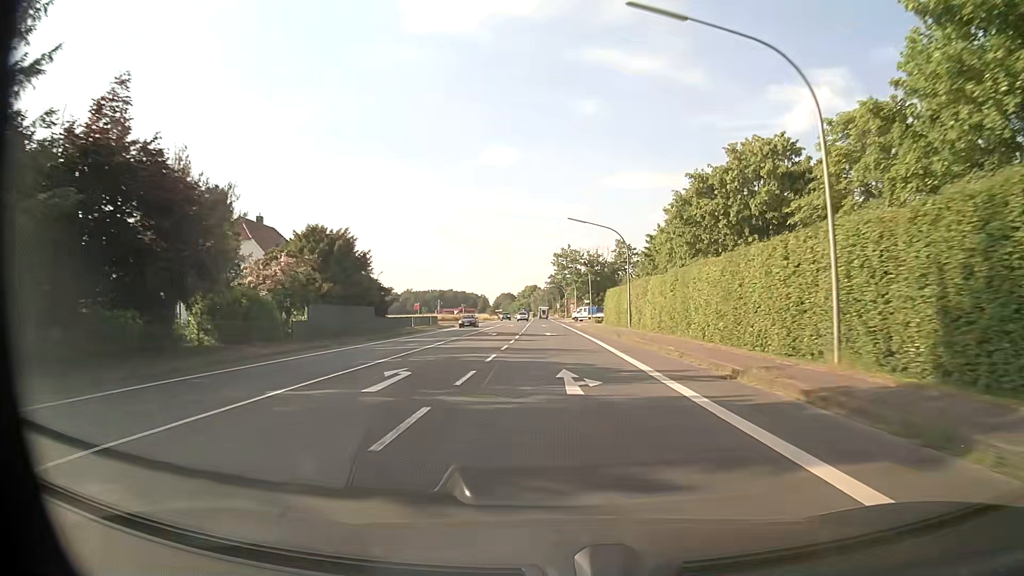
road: primary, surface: asphalt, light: Day
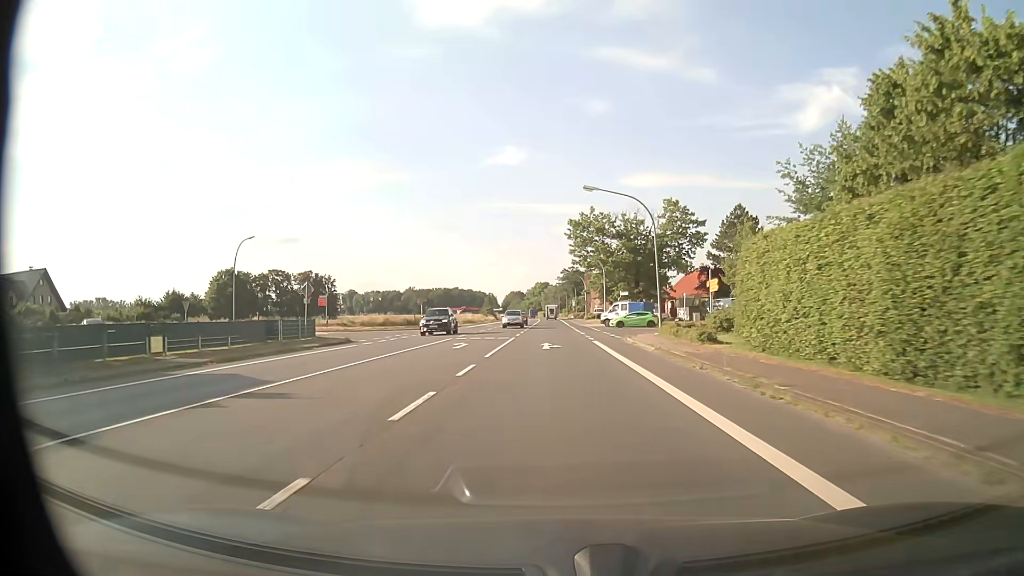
(-0.3, +46.4) m; -1°
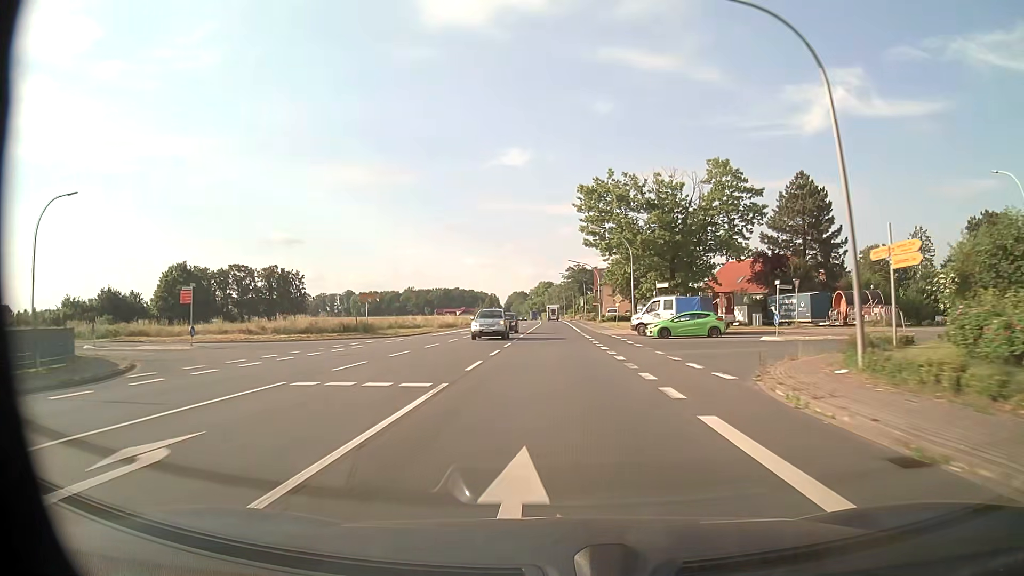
(0.0, +23.2) m; 0°
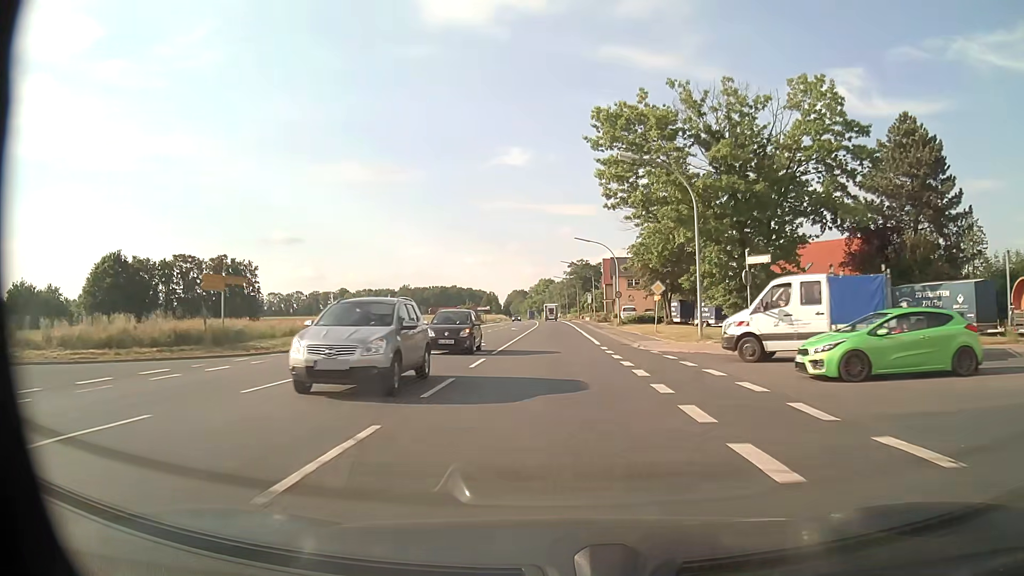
(-0.1, +23.2) m; 0°
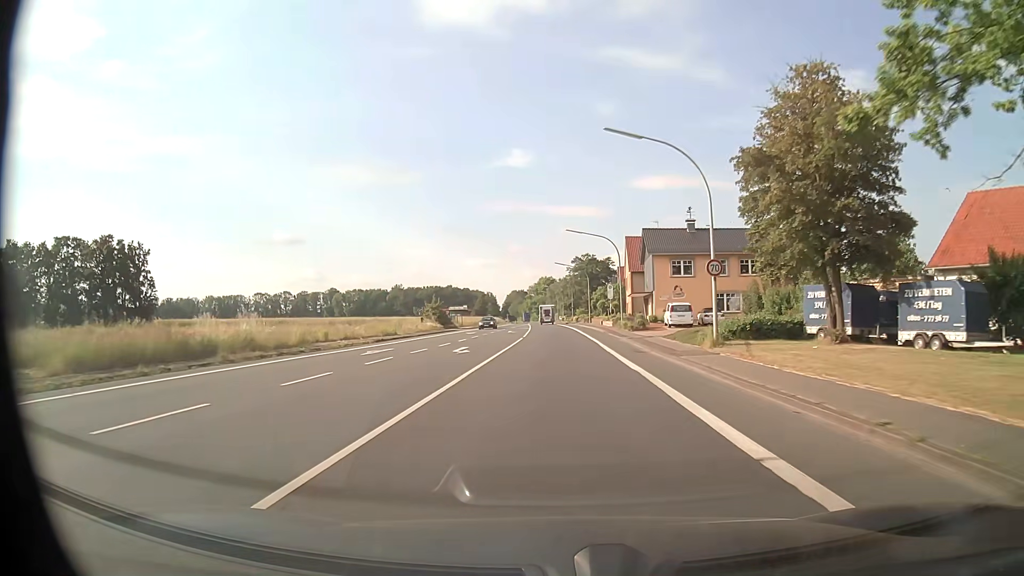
(-0.1, +34.8) m; 0°
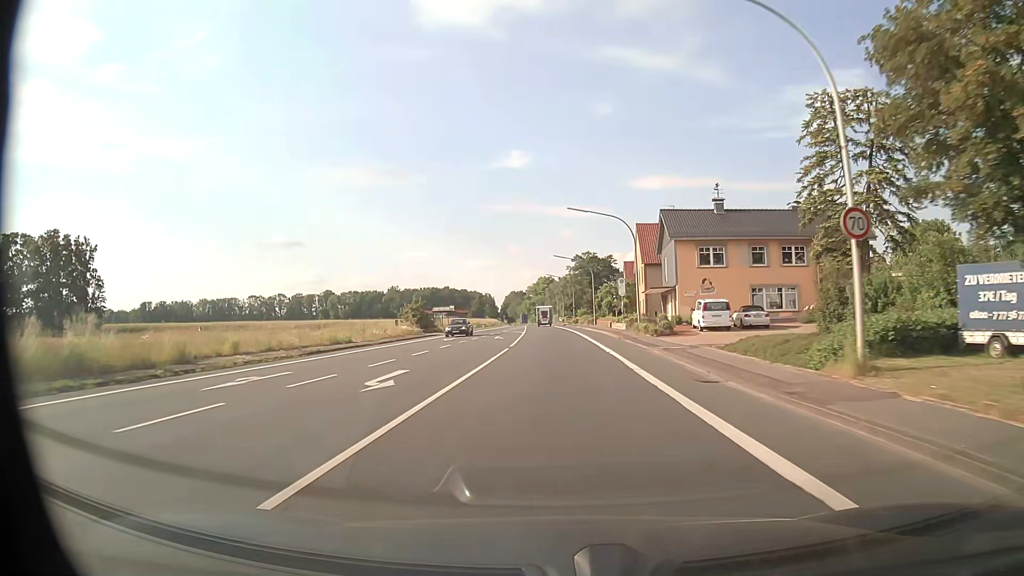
(0.0, +11.6) m; 0°
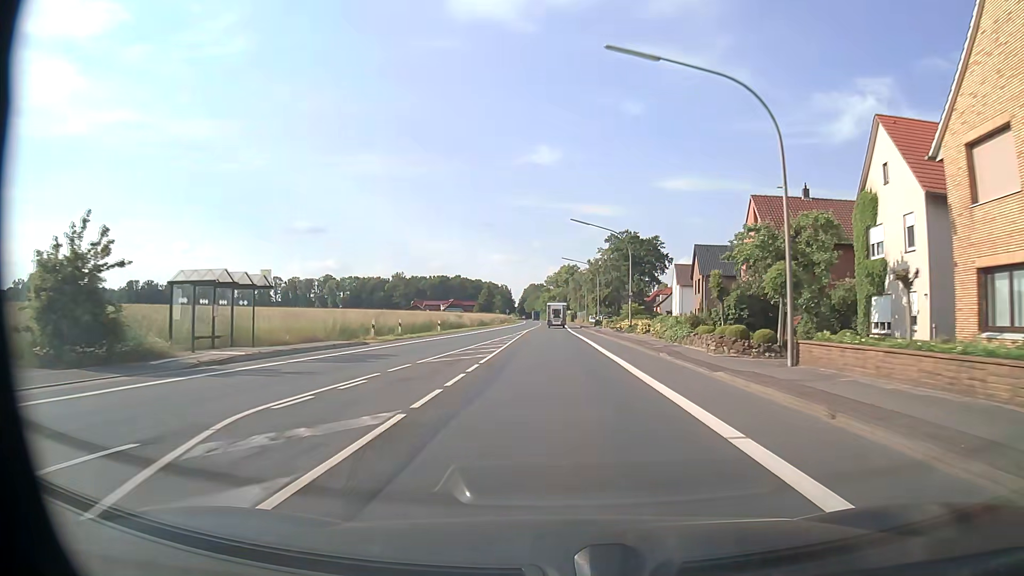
(-0.8, +58.0) m; -2°
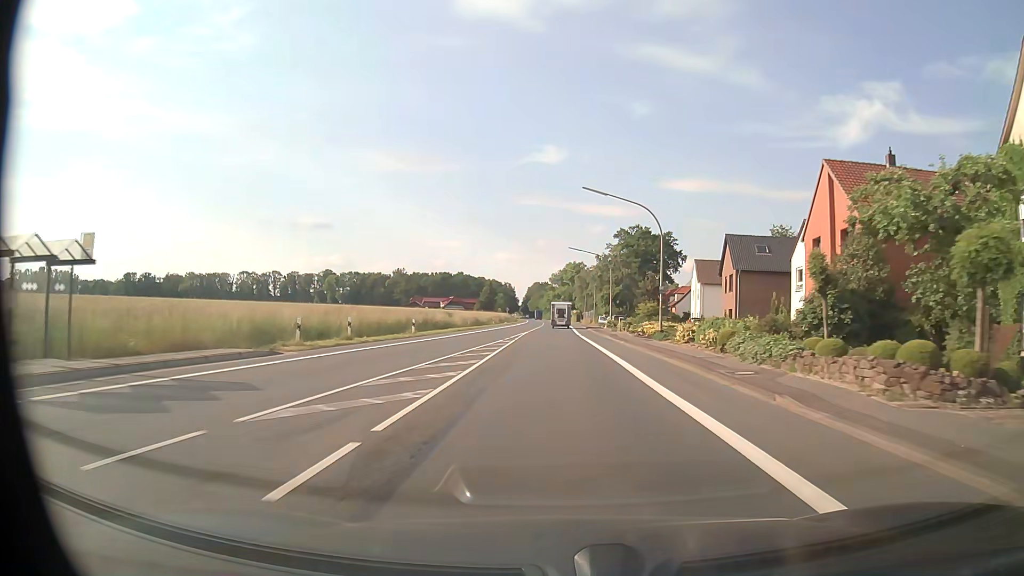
(0.0, +11.6) m; 0°
(0, +10) (0, +20) (0, +30) (0, +40) (0, +50) (0, +60) (0, +70) (0, +80) (0, +90) (0, +100) m
